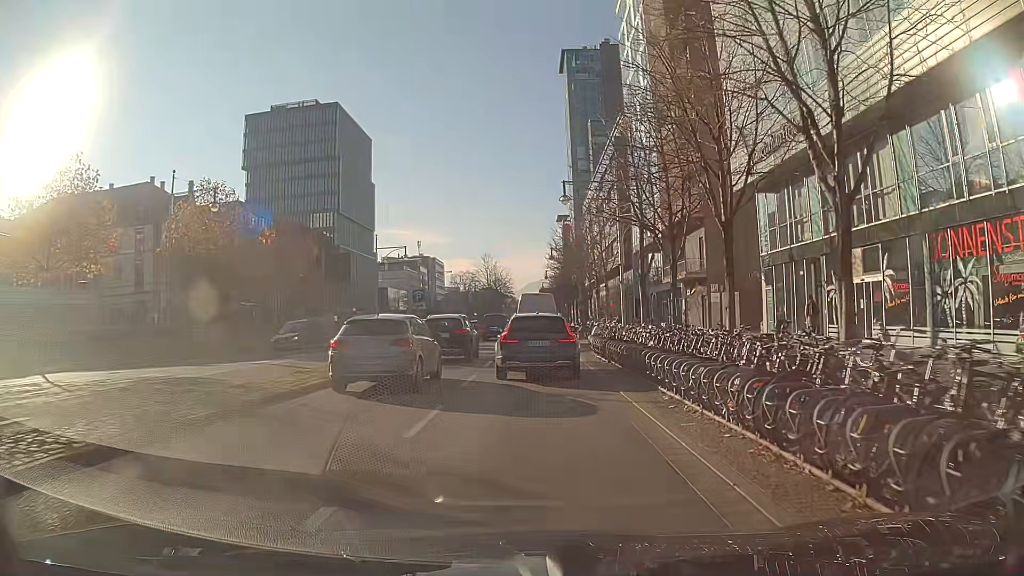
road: primary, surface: asphalt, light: Day
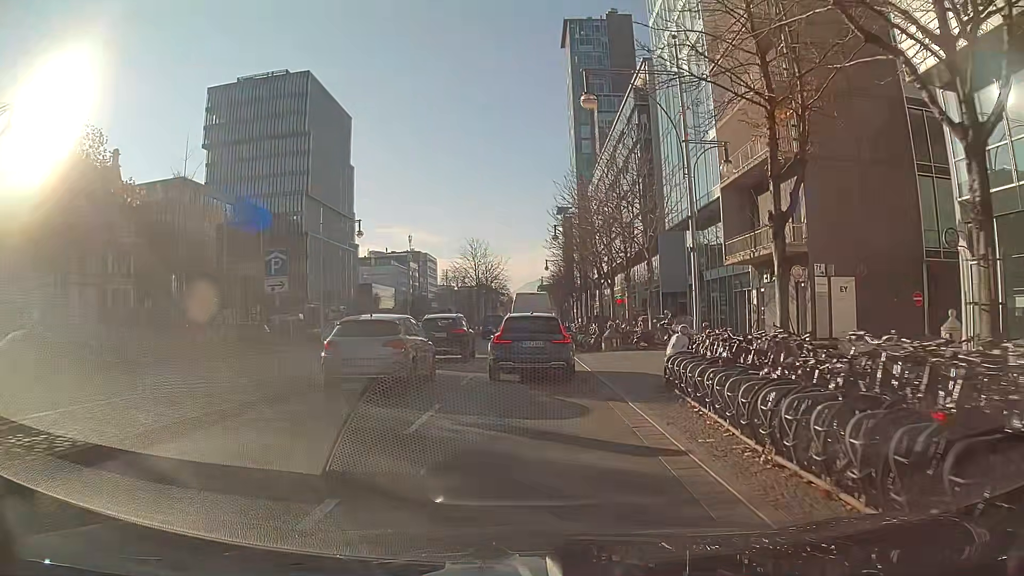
(+0.8, +17.8) m; +3°
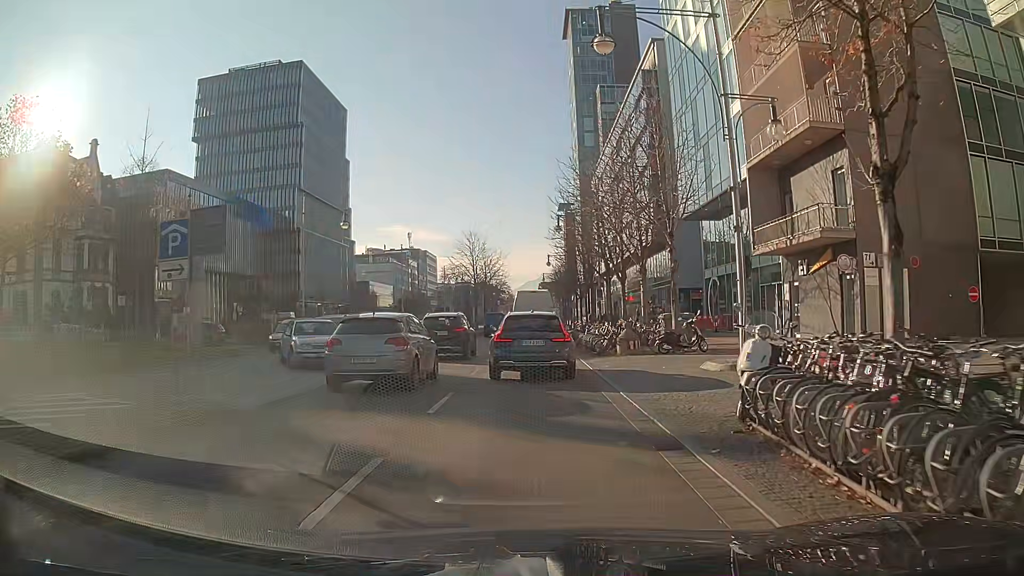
(0.0, +4.5) m; 0°
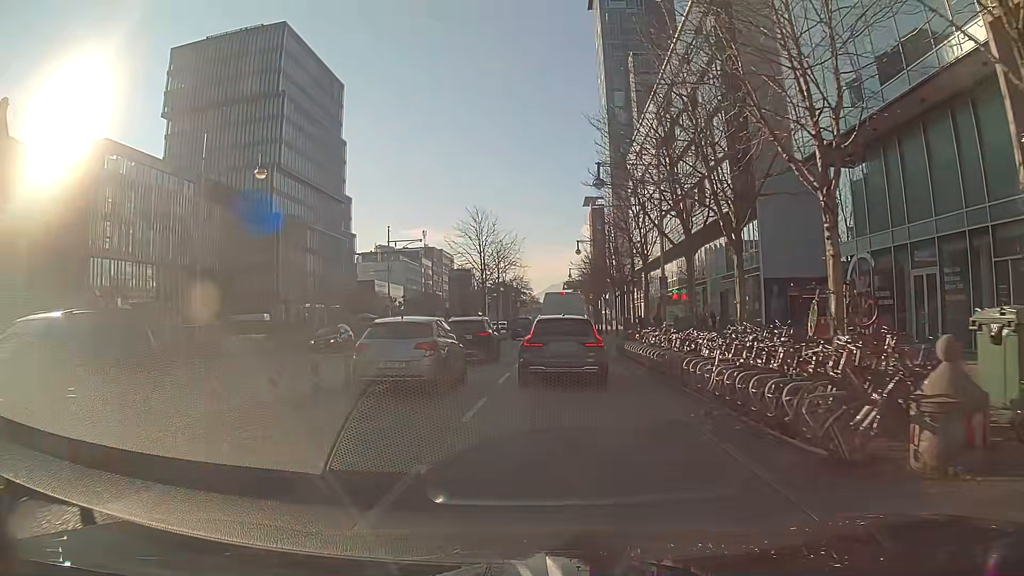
(-0.1, +18.4) m; -2°
(0, +10) (-1, +20) (-1, +30) (-1, +40) (0, +50) (0, +60) (+1, +70) (+1, +80) (+2, +90) (+2, +100) m
